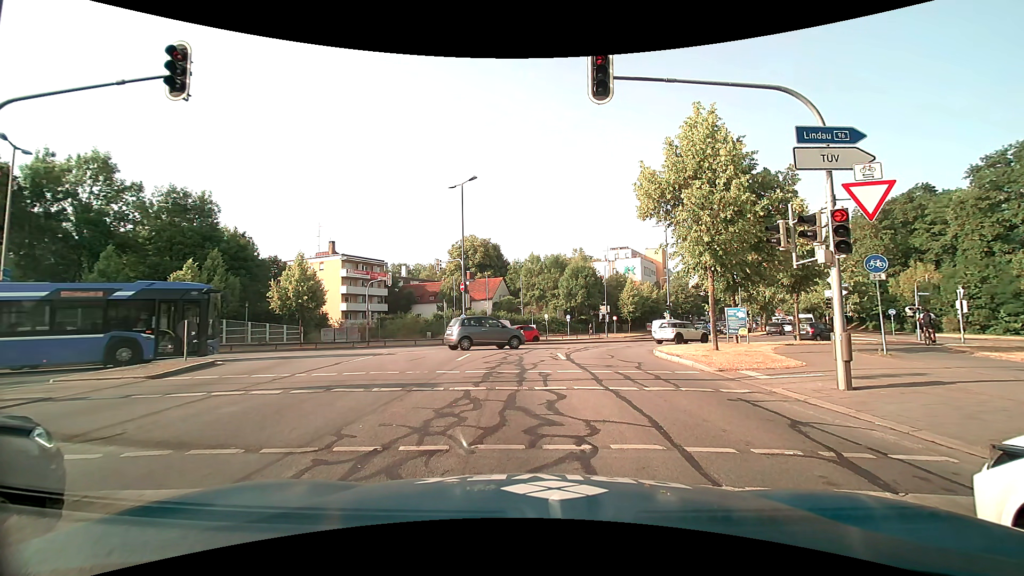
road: secondary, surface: asphalt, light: Day
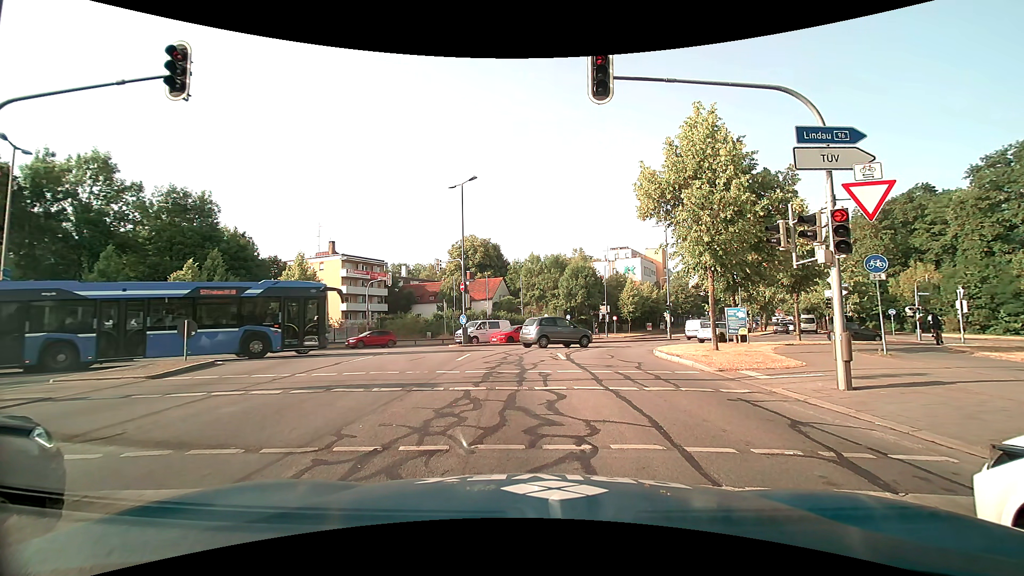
(0.0, 0.0) m; 0°
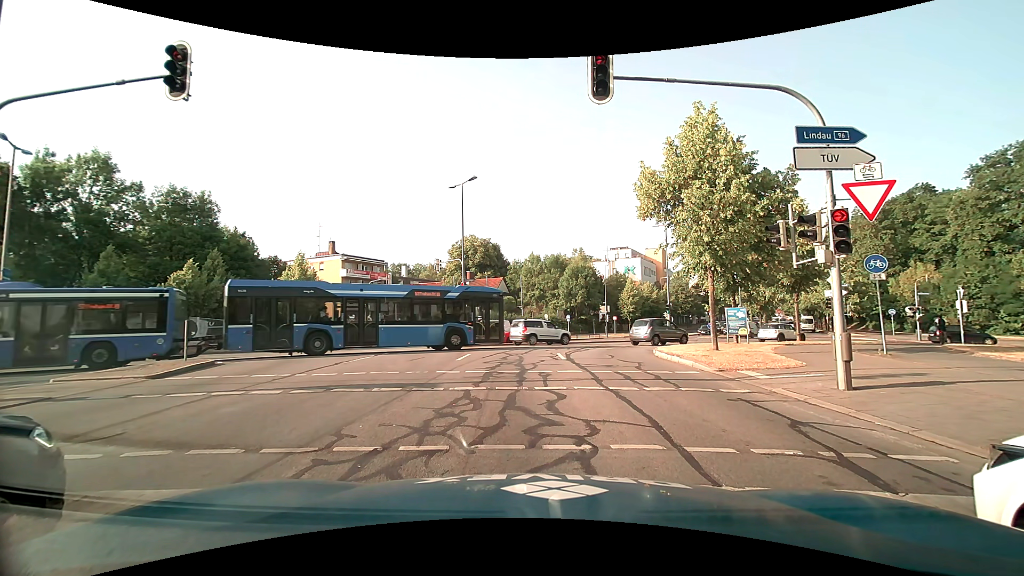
(0.0, 0.0) m; 0°
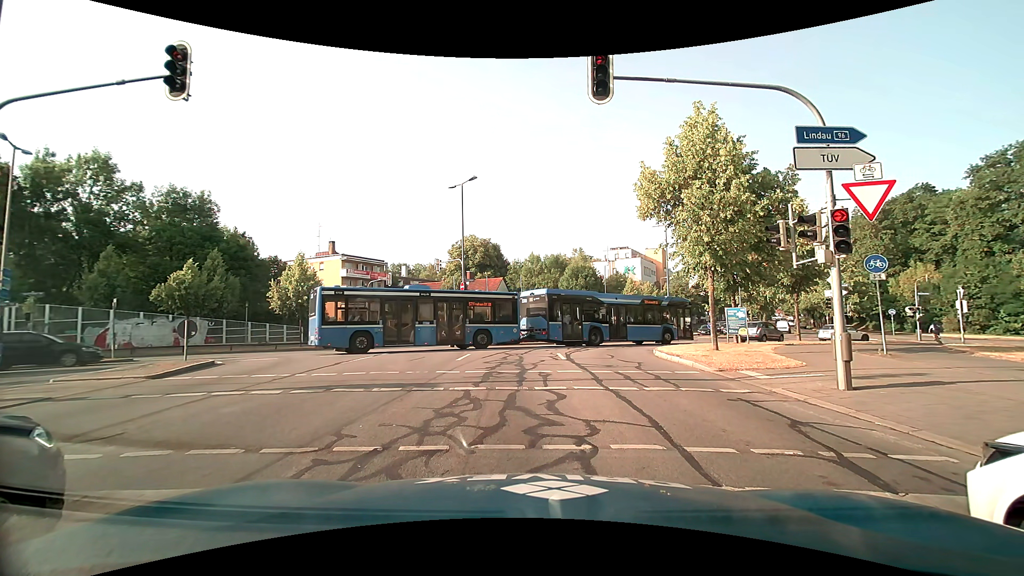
(0.0, 0.0) m; 0°
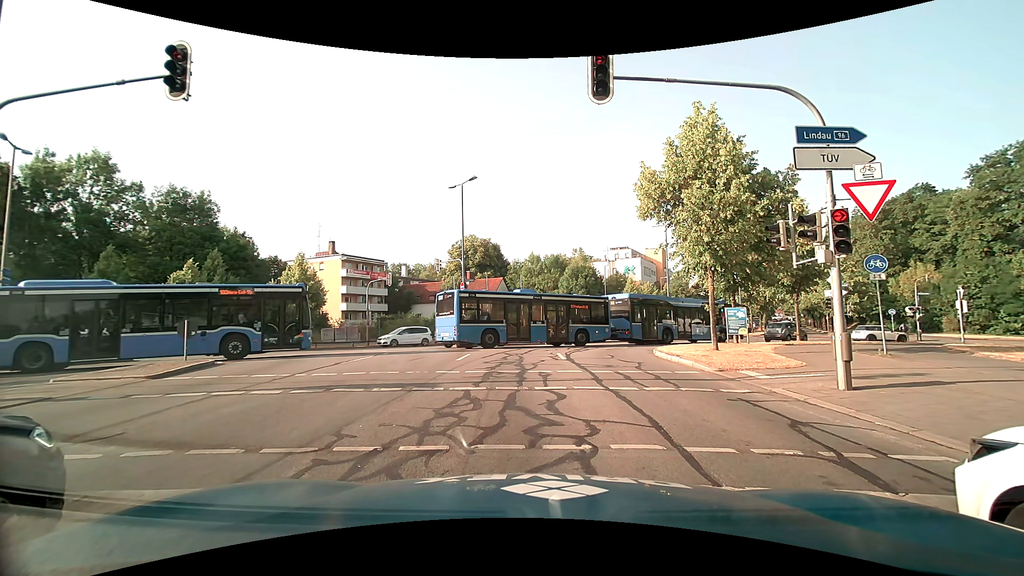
(0.0, 0.0) m; 0°
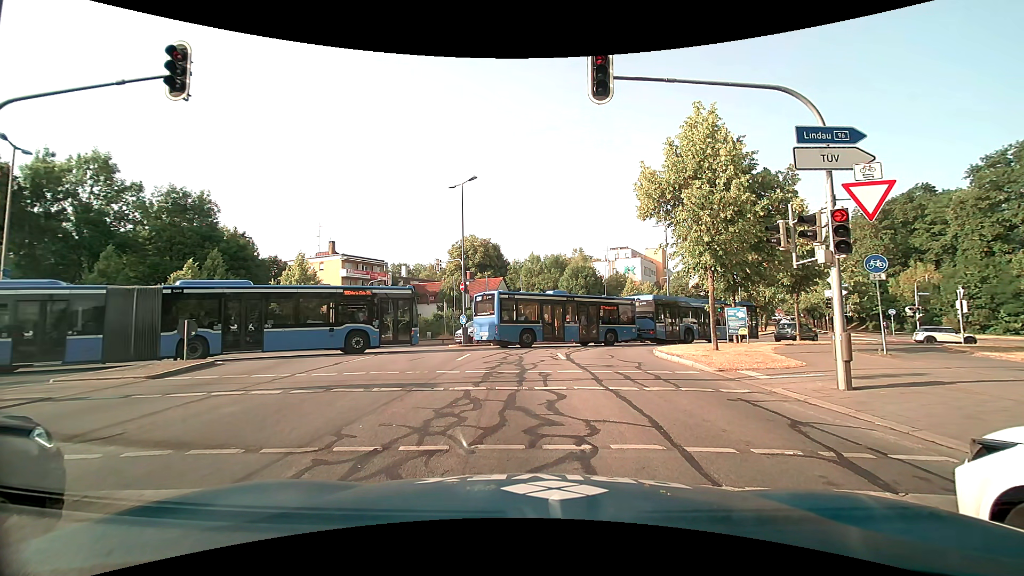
(0.0, 0.0) m; 0°
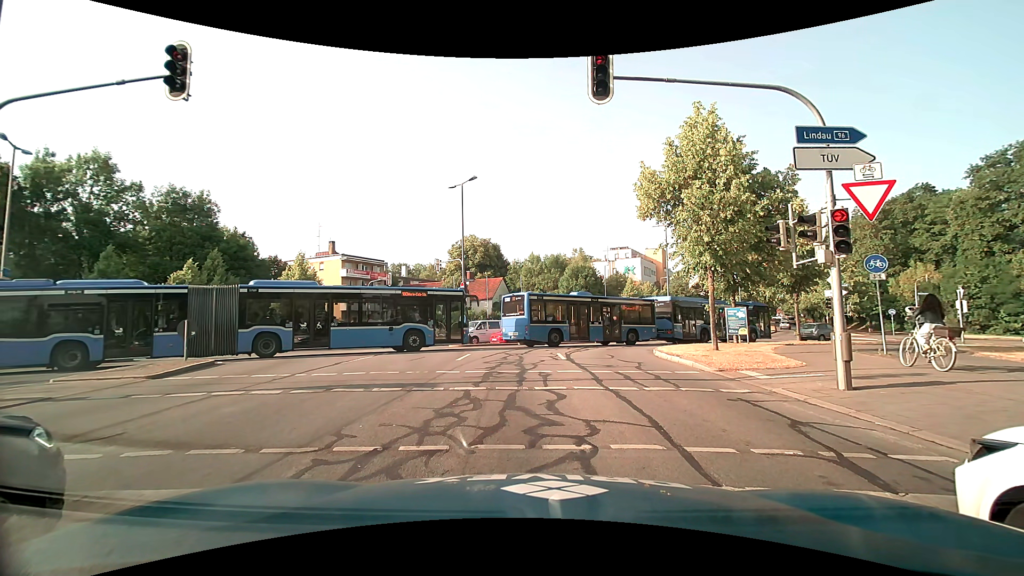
(0.0, 0.0) m; 0°
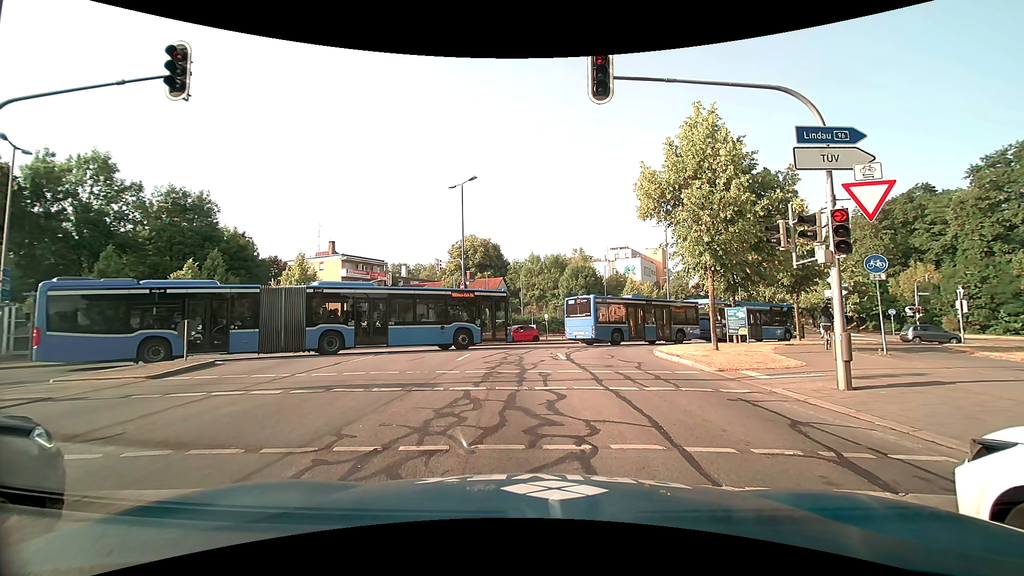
(0.0, 0.0) m; 0°
(-1, +10) (-2, +20) (0, +30) (+6, +37) (+13, +44) (+20, +52) (+26, +60) (+31, +68) (+36, +77) (+40, +86) m
